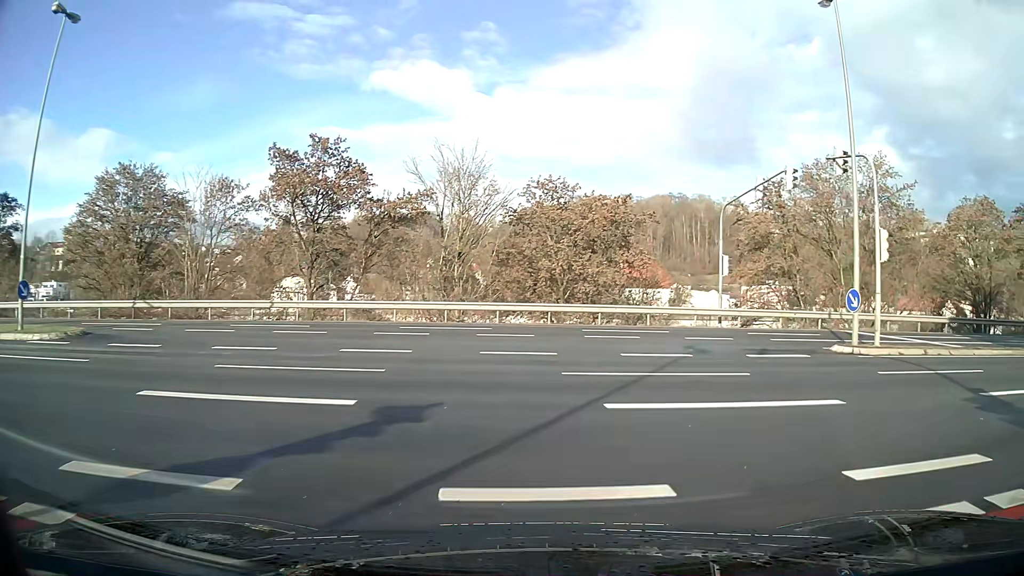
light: Day
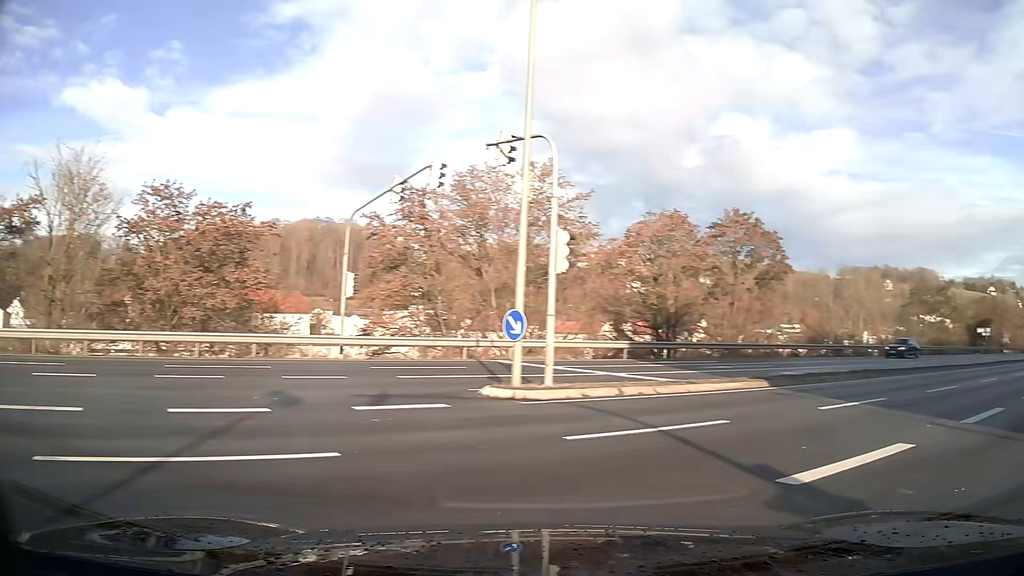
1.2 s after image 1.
(+1.4, +5.0) m; +34°
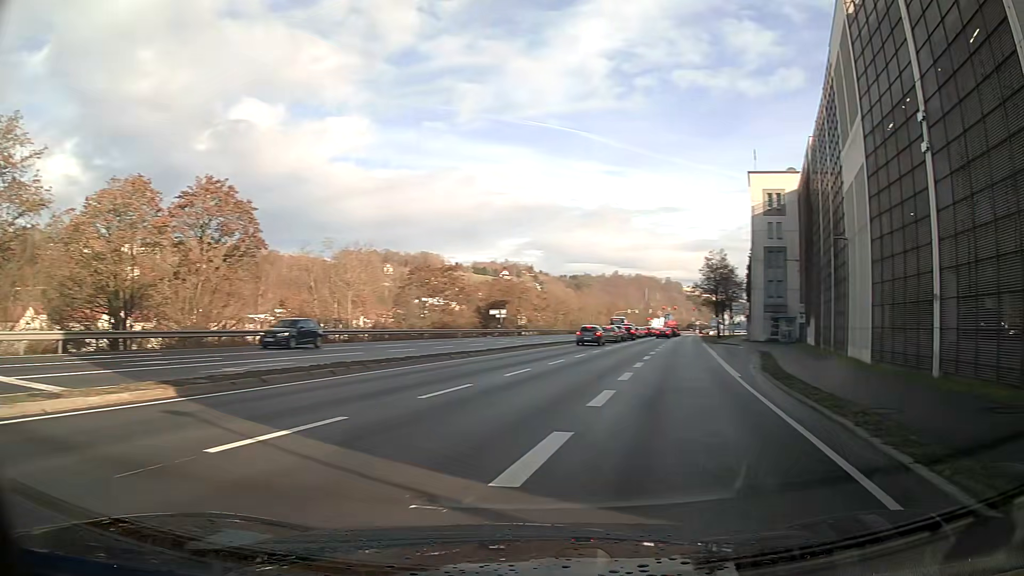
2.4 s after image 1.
(+2.2, +5.8) m; +38°
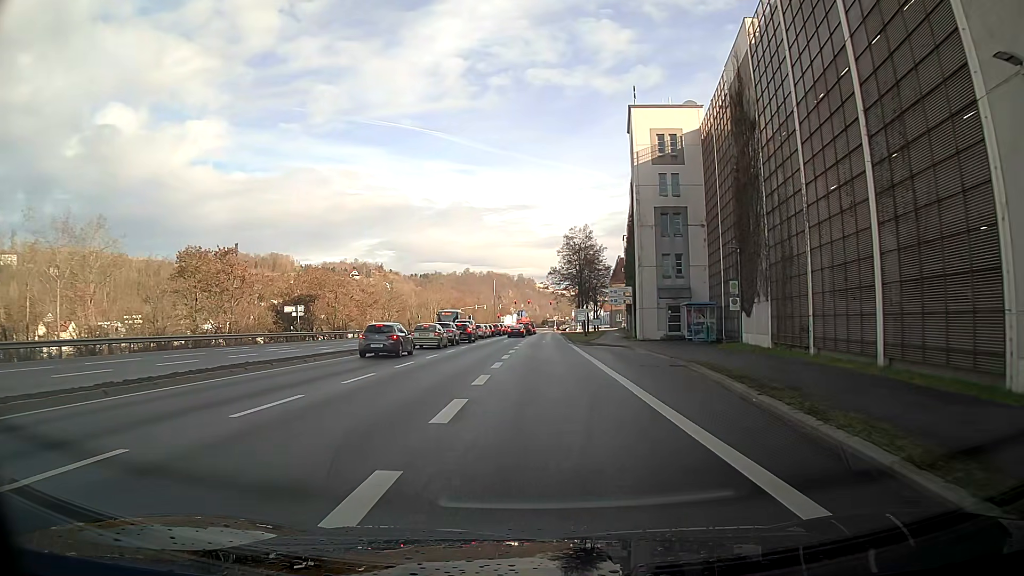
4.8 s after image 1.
(+2.1, +21.0) m; +7°
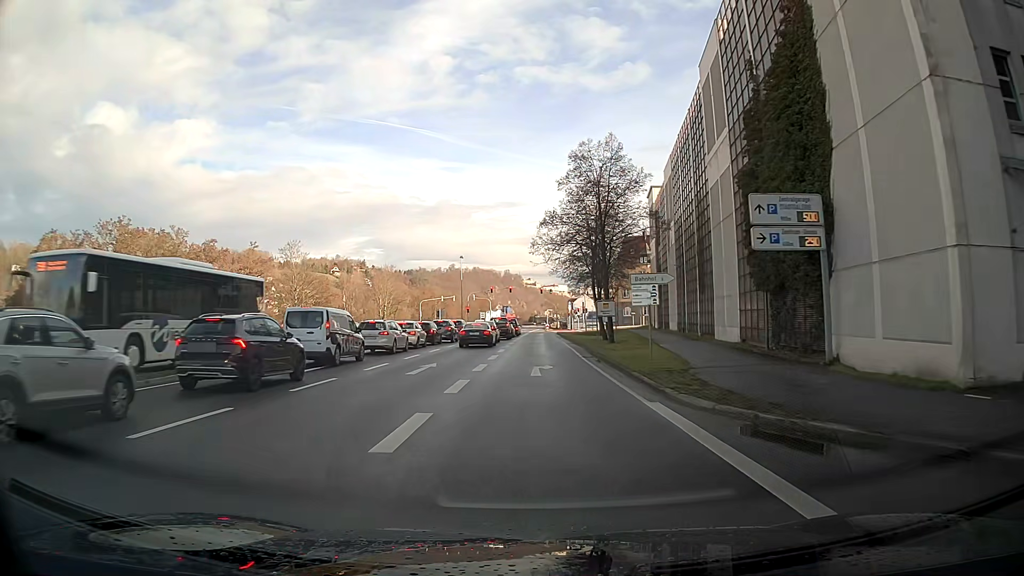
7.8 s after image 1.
(+1.6, +38.8) m; +1°
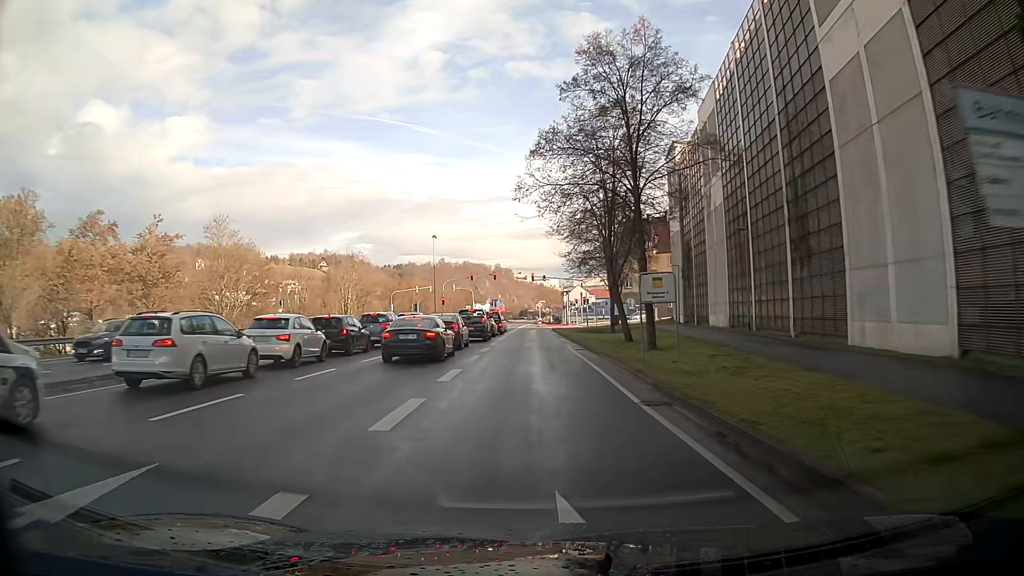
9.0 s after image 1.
(+0.1, +17.0) m; +1°
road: primary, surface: asphalt
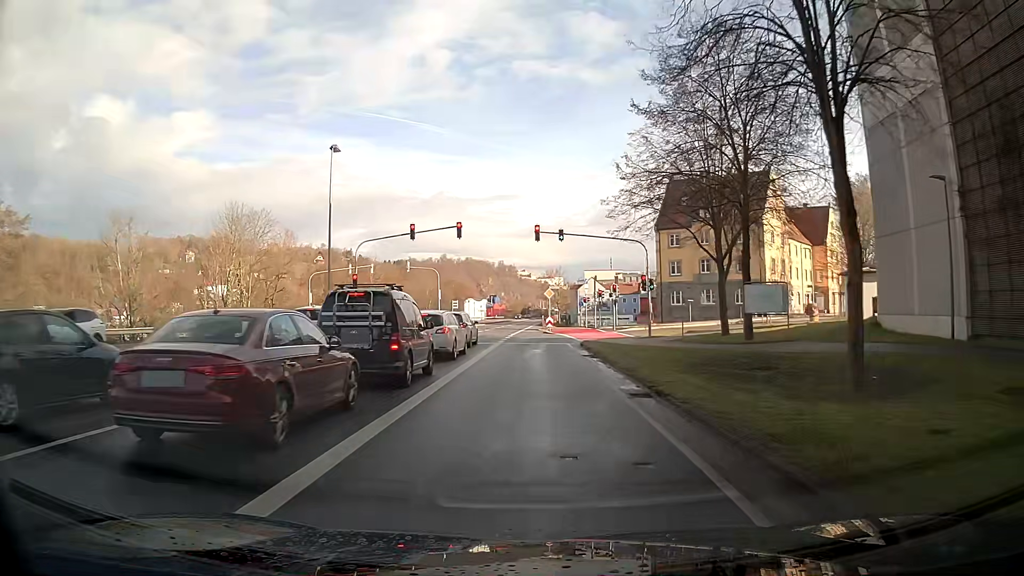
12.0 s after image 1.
(-0.2, +39.1) m; 0°
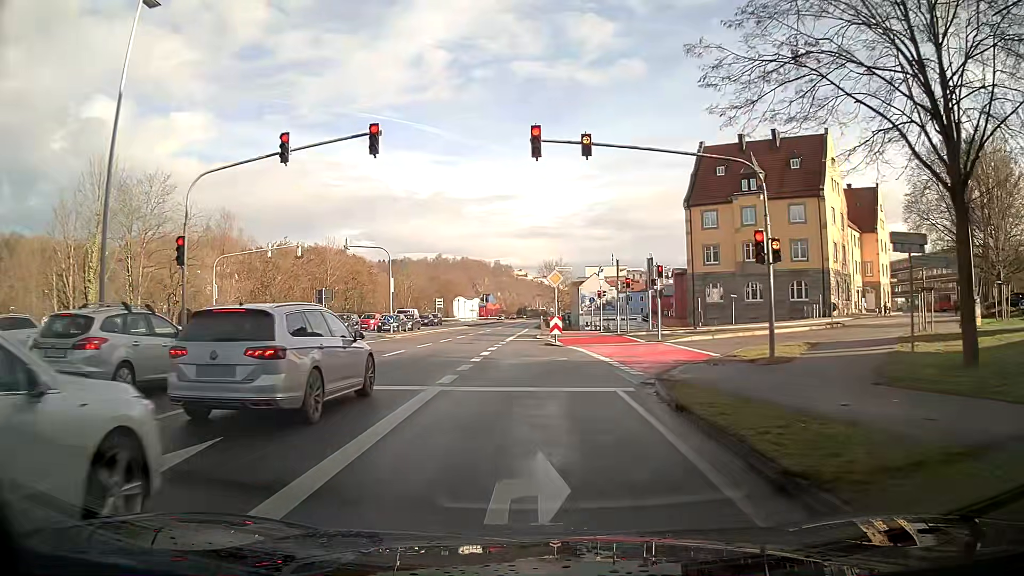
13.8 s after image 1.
(0.0, +19.2) m; 0°
(0, +10) (+2, +20) (+9, +27) (+17, +33) (+24, +40) (+31, +48) (+37, +55) (+43, +63) (+50, +71) (+55, +79) m
